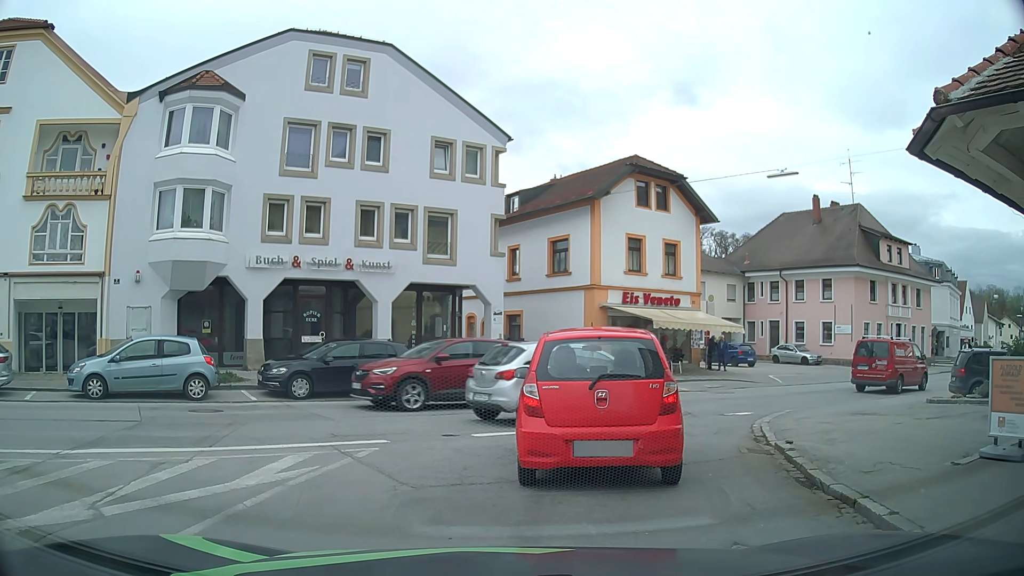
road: residential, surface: asphalt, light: Day
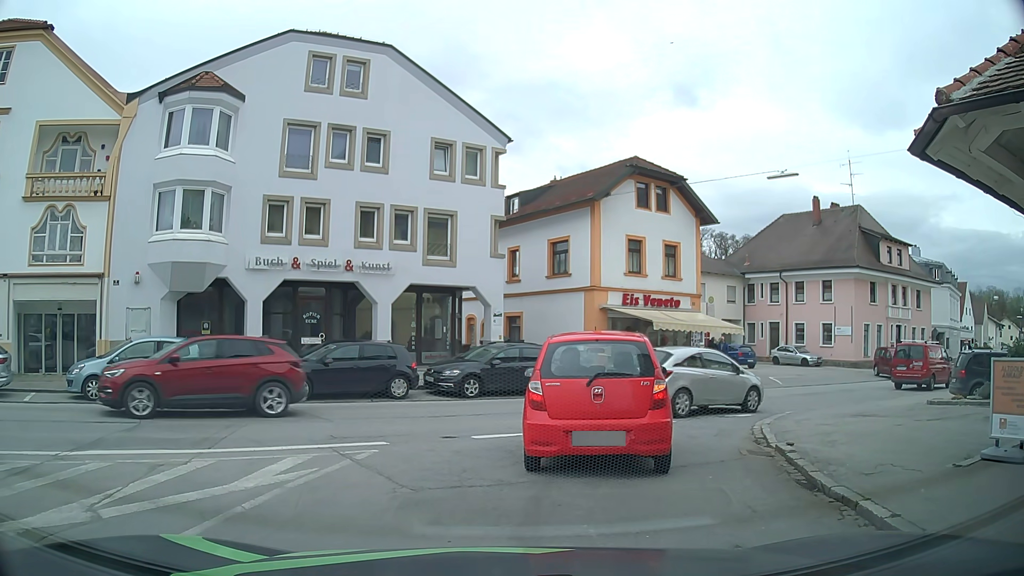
(0.0, 0.0) m; 0°
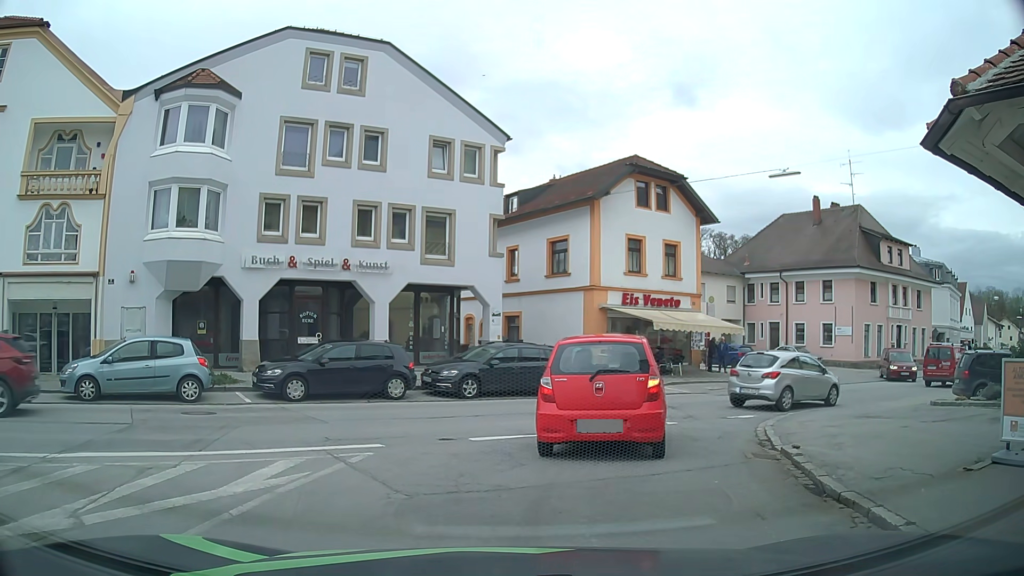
(0.0, +0.3) m; 0°
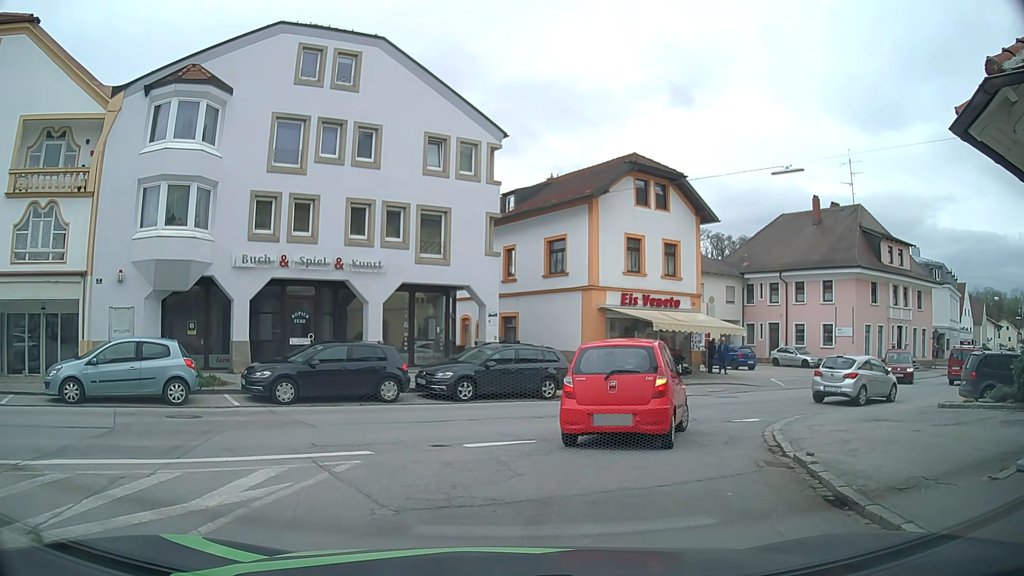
(0.0, +0.6) m; 0°
